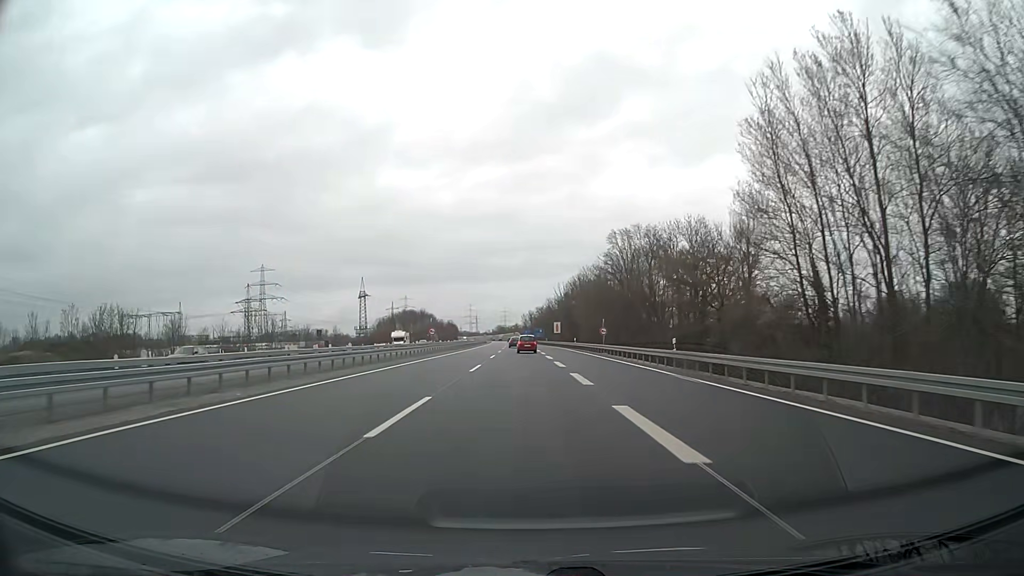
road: motorway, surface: asphalt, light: Day
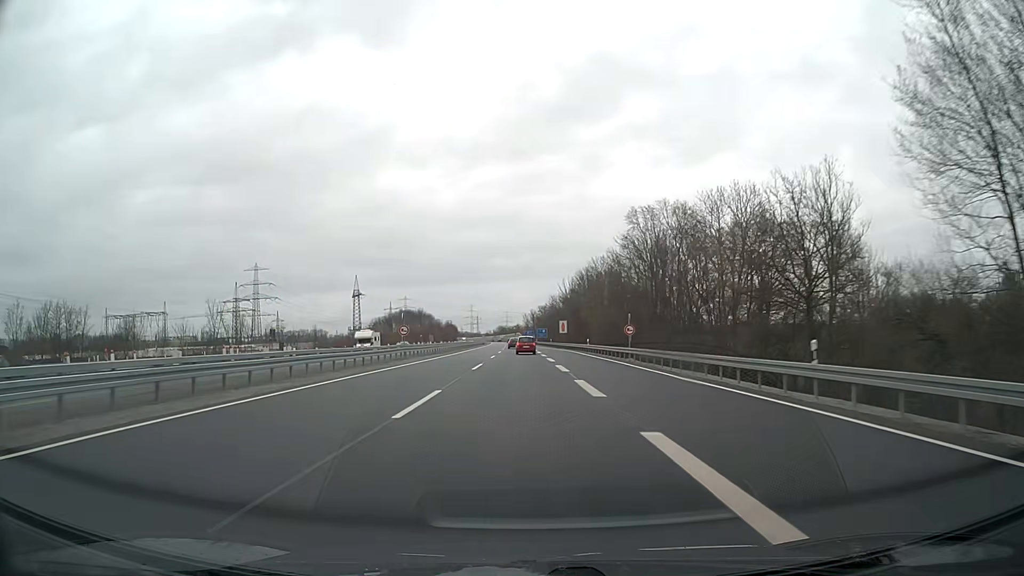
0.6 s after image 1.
(0.0, +15.7) m; 0°
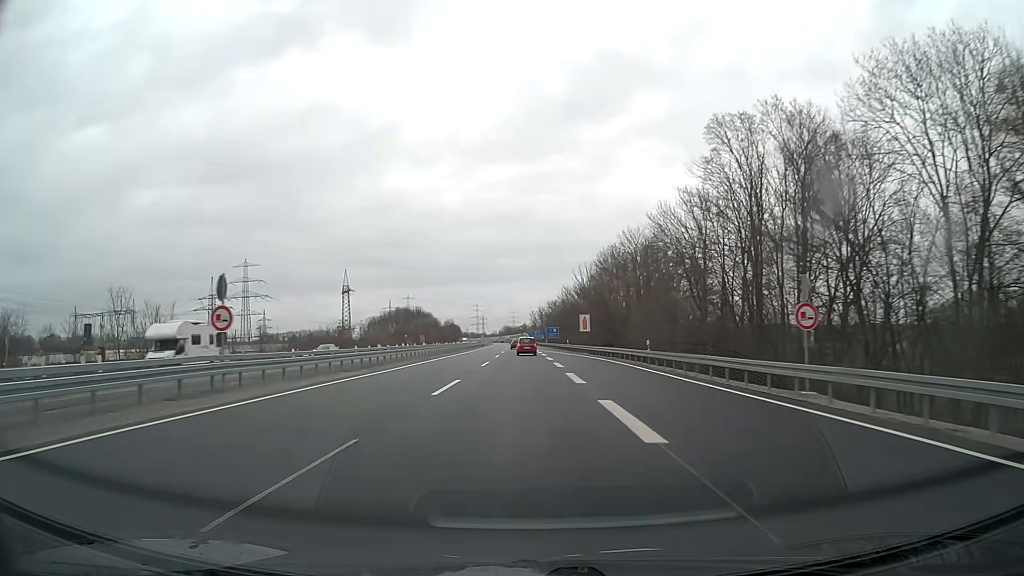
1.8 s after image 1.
(-0.2, +31.0) m; -1°
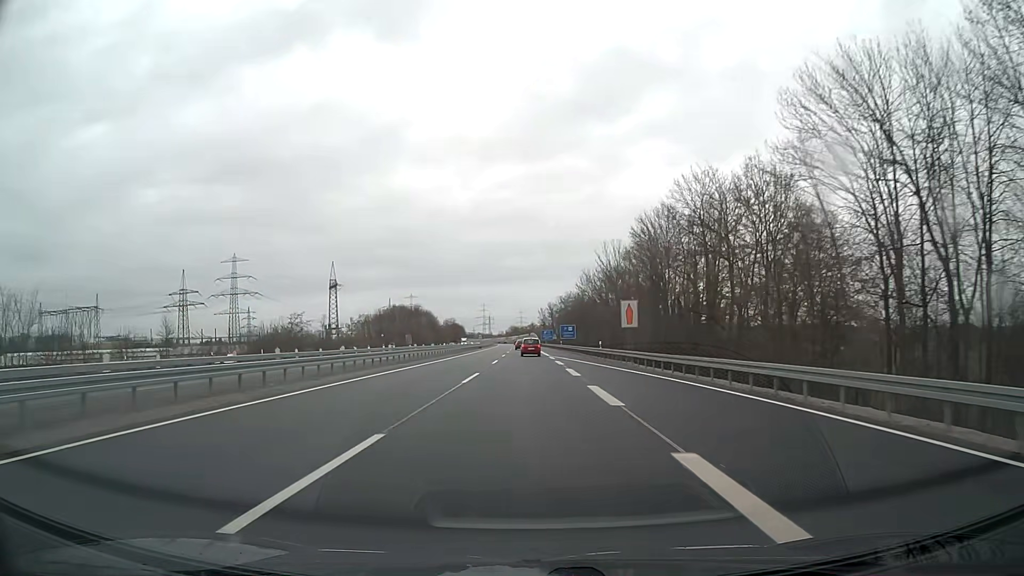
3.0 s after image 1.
(-0.2, +30.9) m; 0°
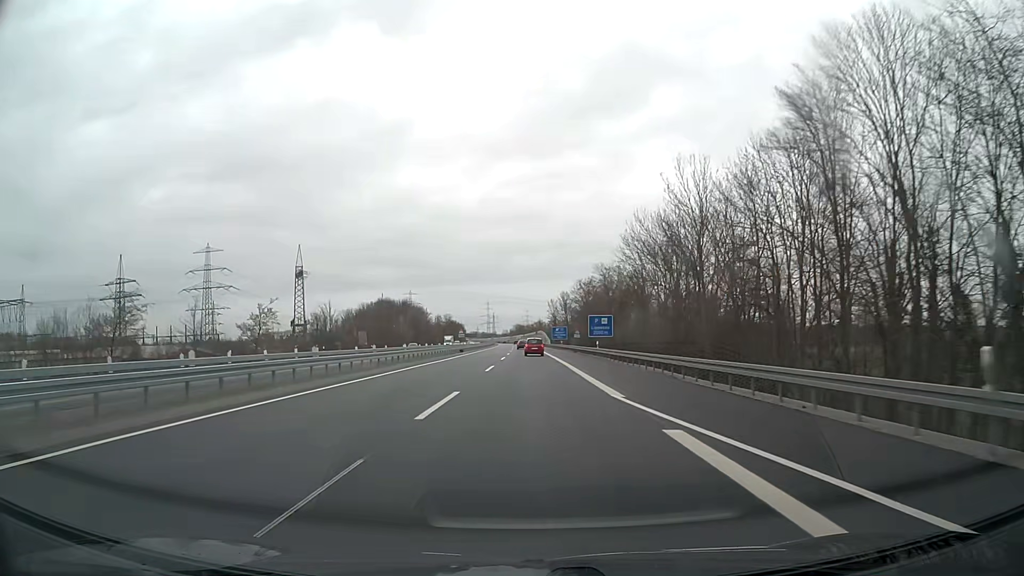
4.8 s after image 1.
(-0.4, +46.2) m; -1°
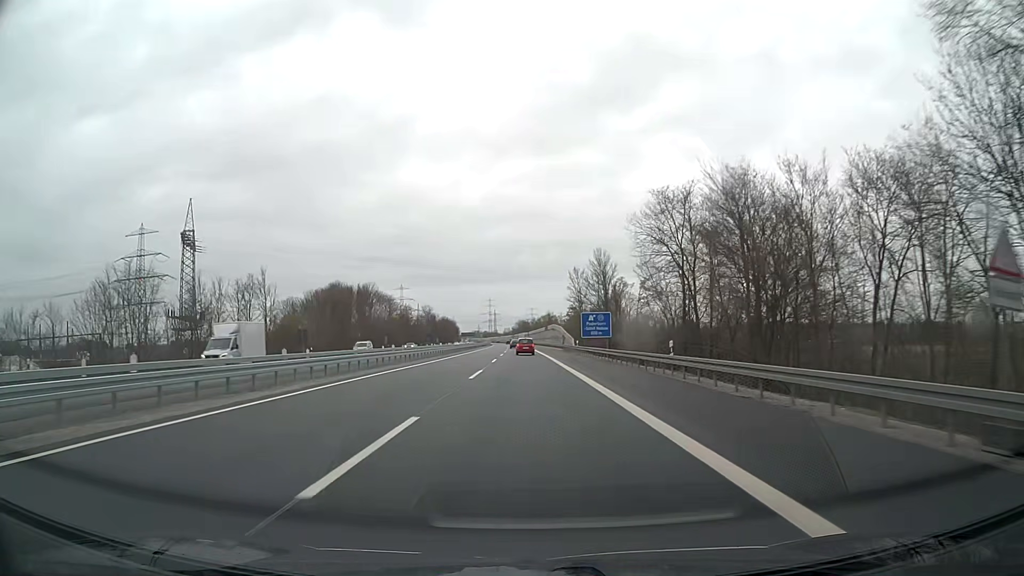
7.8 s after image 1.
(-0.4, +77.9) m; 0°
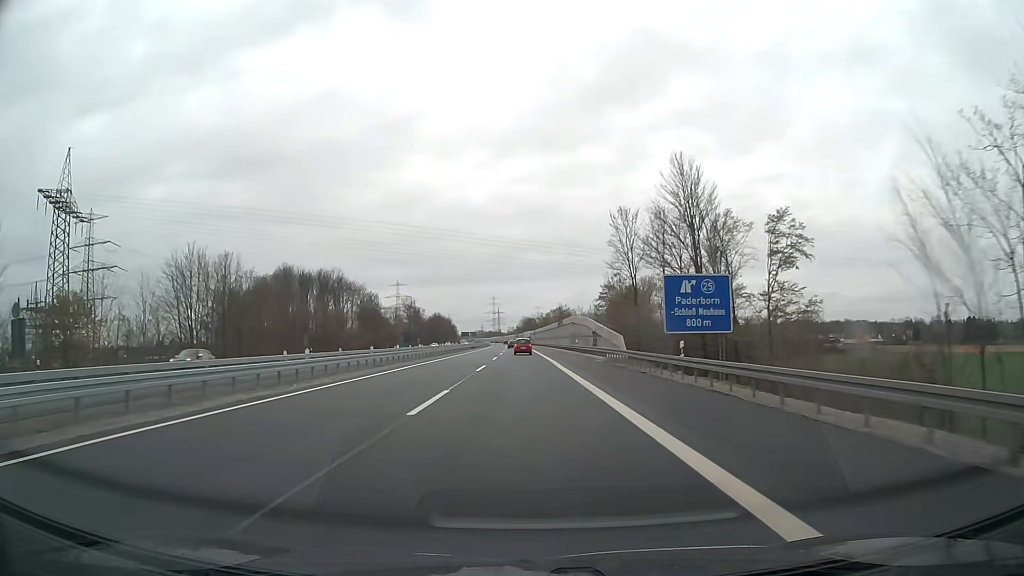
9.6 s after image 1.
(-0.3, +47.6) m; -1°
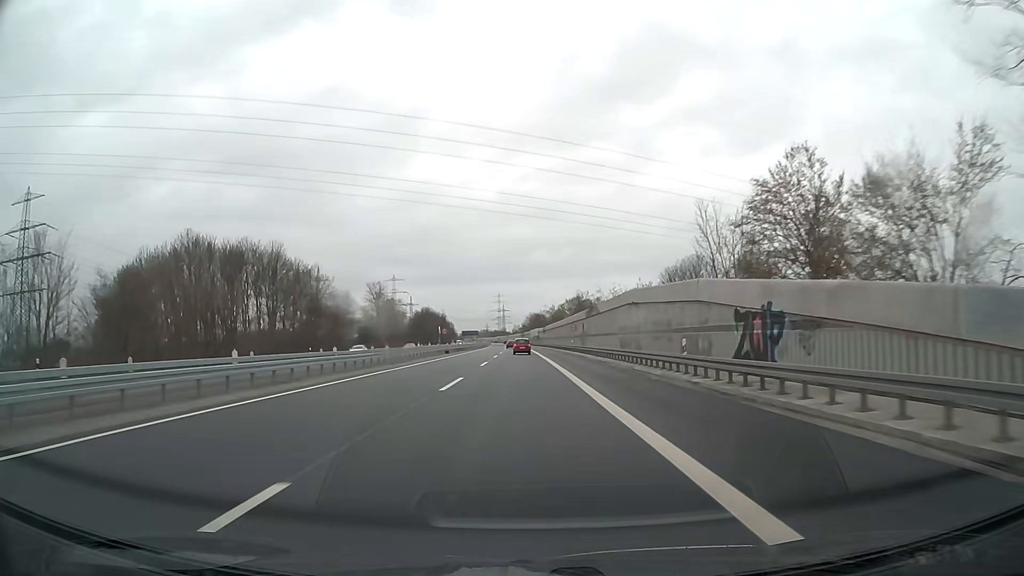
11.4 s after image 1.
(-0.2, +48.3) m; 0°
(0, +10) (0, +20) (0, +30) (0, +40) (-1, +50) (-1, +60) (-1, +70) (-1, +80) (-2, +90) (-2, +100) m
